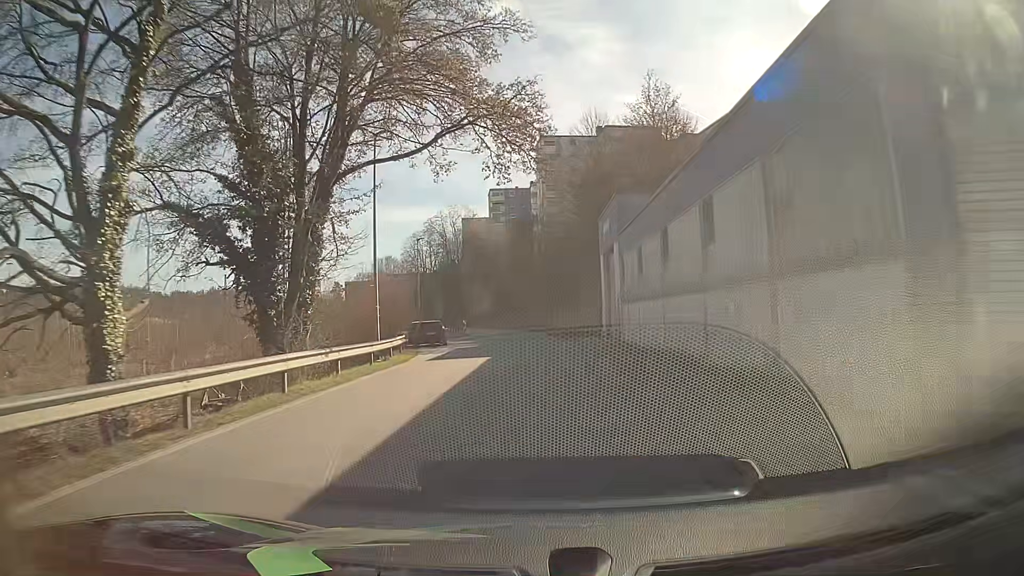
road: residential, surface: asphalt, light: Day
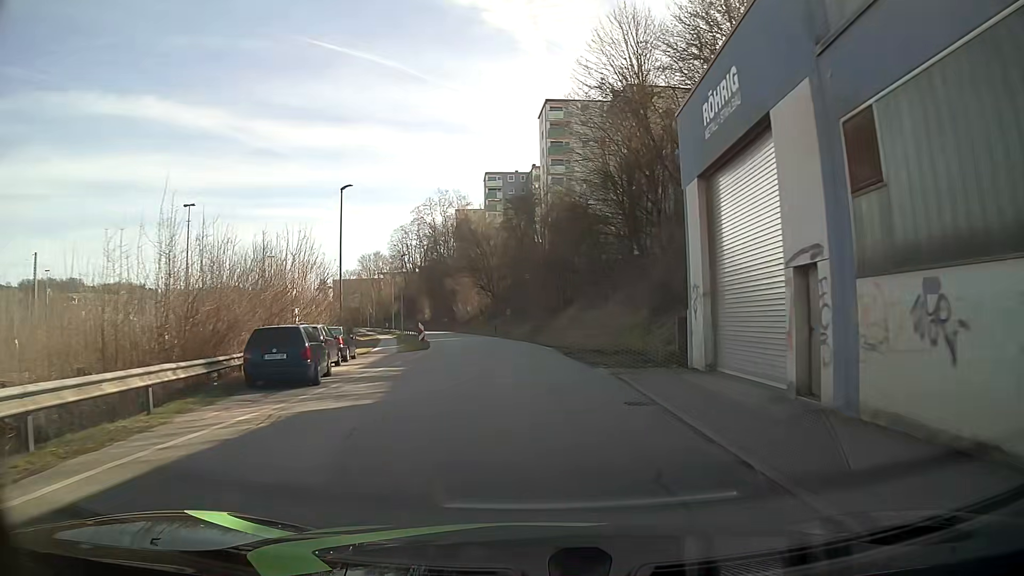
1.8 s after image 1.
(0.0, +22.5) m; 0°
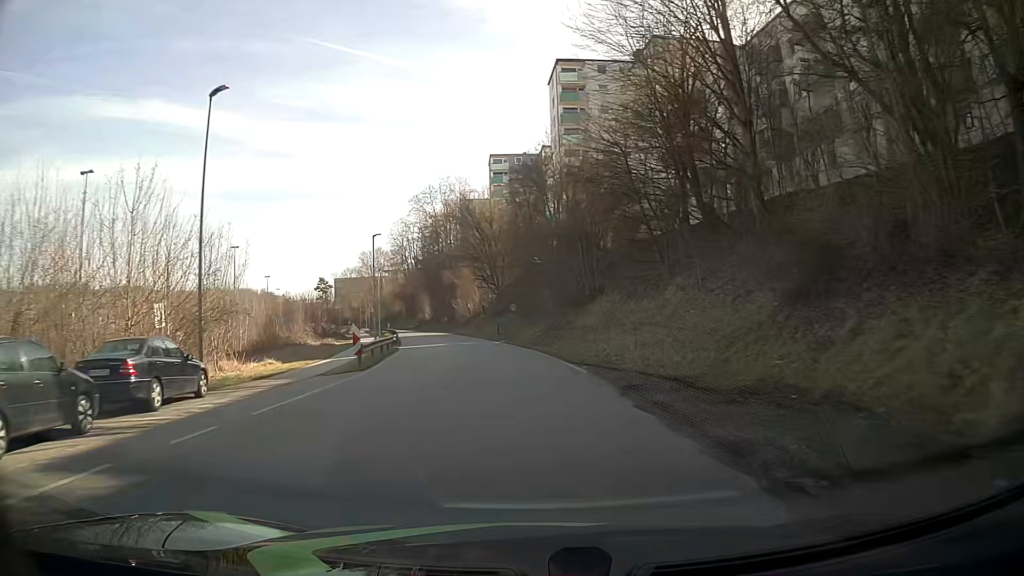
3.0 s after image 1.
(0.0, +15.2) m; 0°
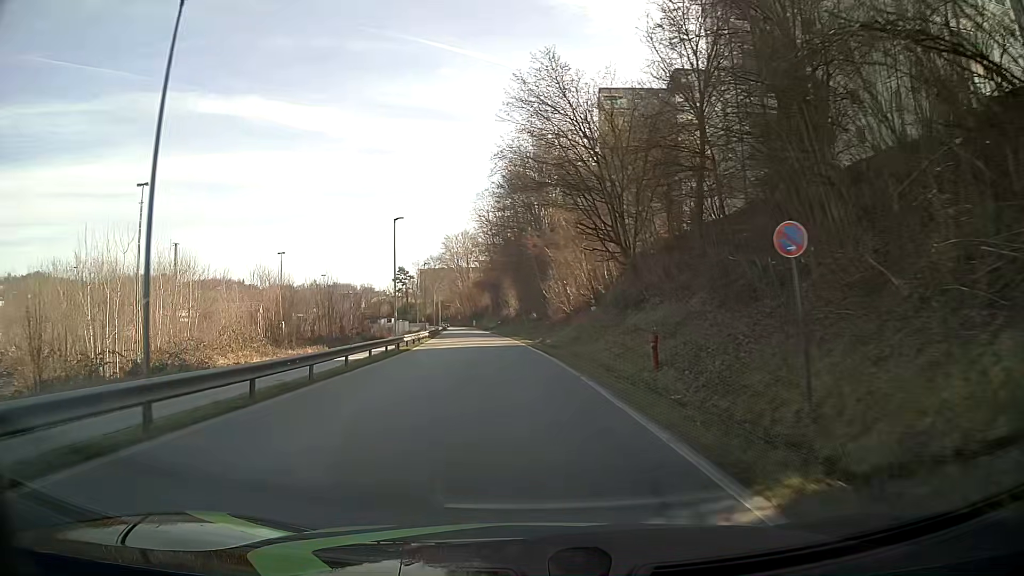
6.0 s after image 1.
(-3.1, +38.4) m; -9°
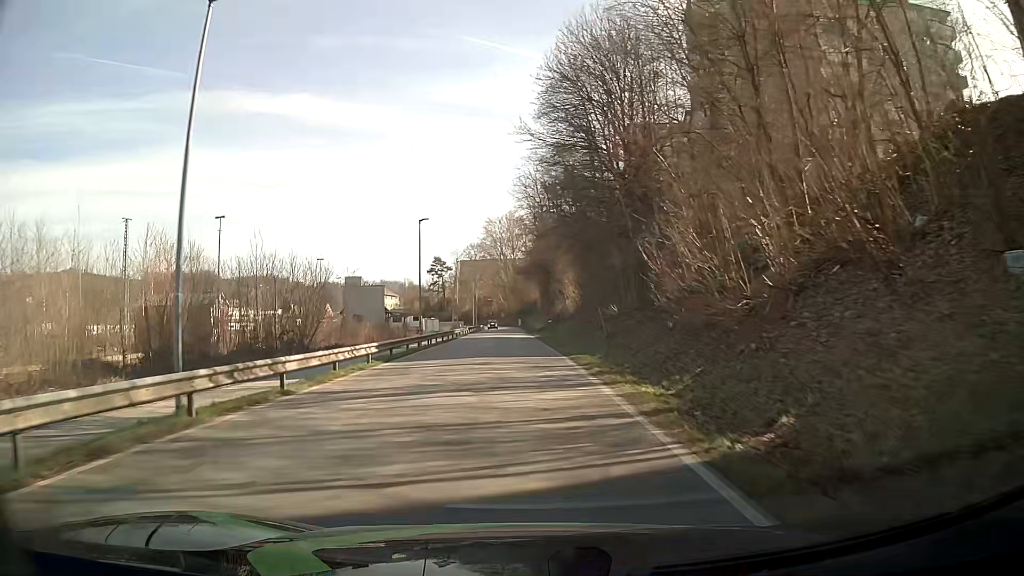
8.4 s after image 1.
(-1.6, +31.3) m; -5°
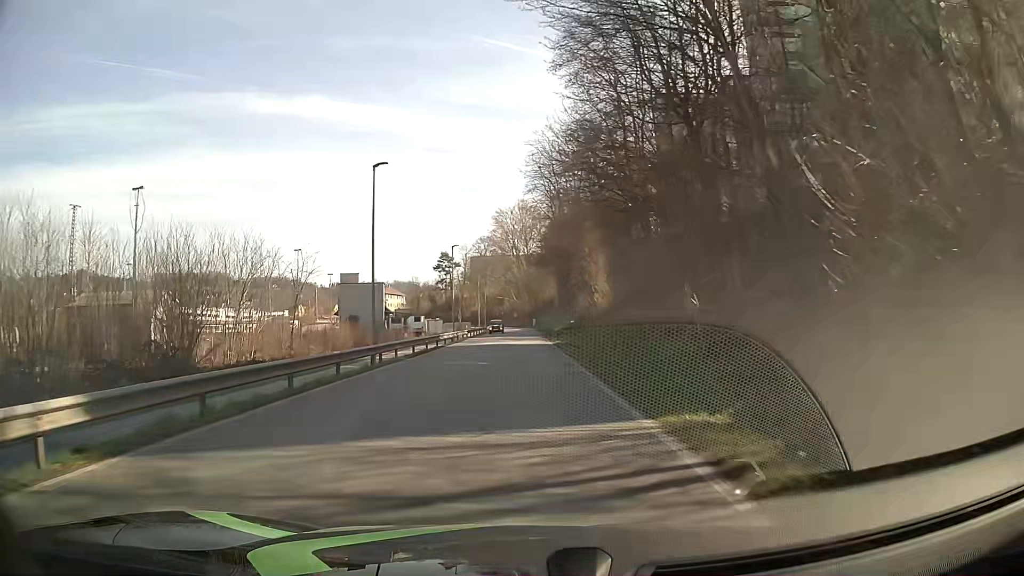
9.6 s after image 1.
(-0.1, +15.8) m; -1°
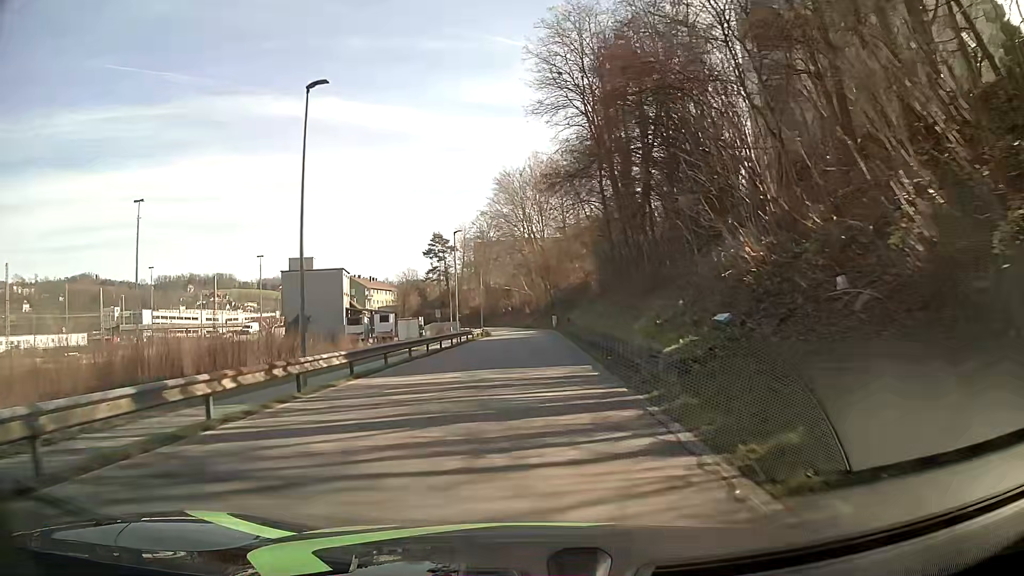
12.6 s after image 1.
(-0.6, +40.2) m; -1°
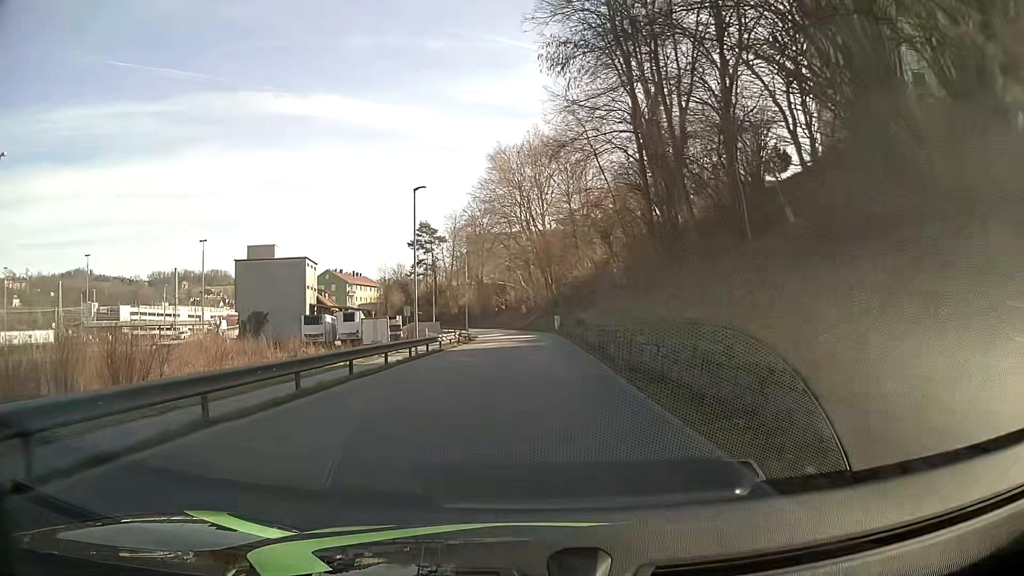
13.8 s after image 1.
(0.0, +16.3) m; 0°
(0, +10) (0, +20) (0, +30) (0, +40) (0, +50) (-1, +60) (-2, +70) (-4, +80) (-7, +89) (-11, +99) m
